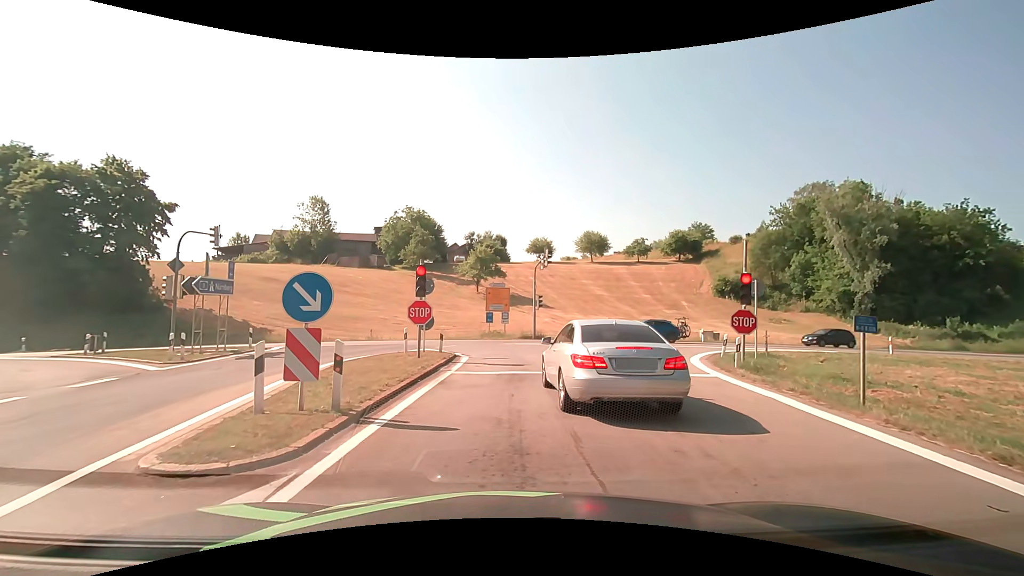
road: motorway_link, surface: asphalt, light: Day
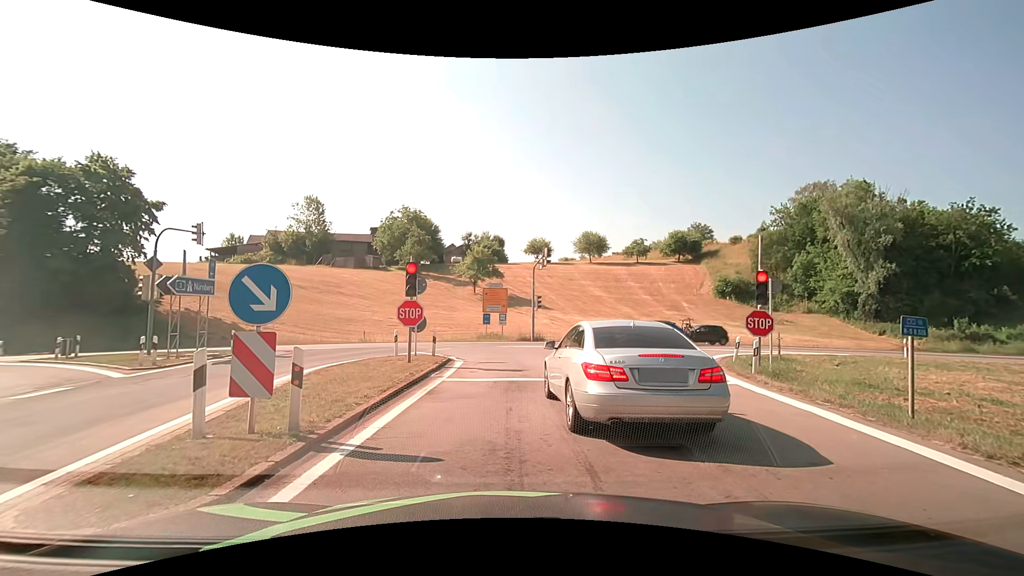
(0.0, +1.2) m; 0°
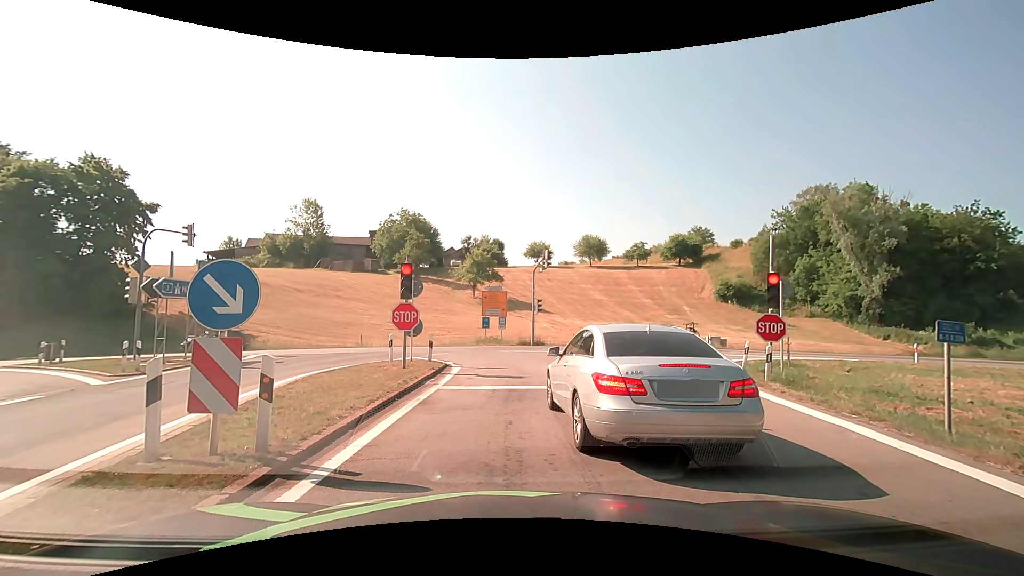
(0.0, +0.7) m; 0°
(0, +10) (0, +20) (-4, +29) (-12, +34) (-22, +35) (-32, +35) (-42, +34) (-52, +34) (-62, +34) (-72, +34) m
